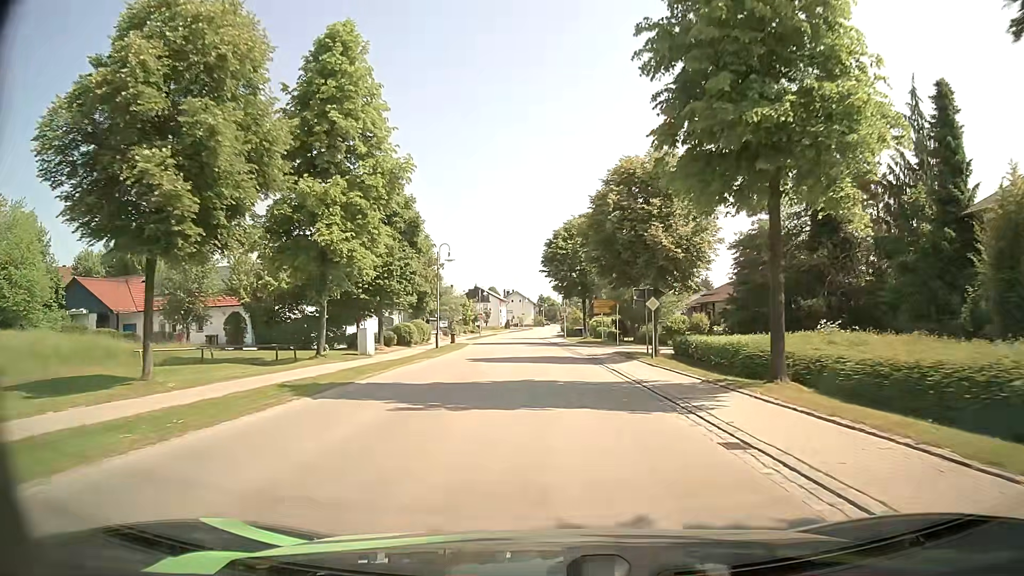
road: secondary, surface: asphalt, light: Day
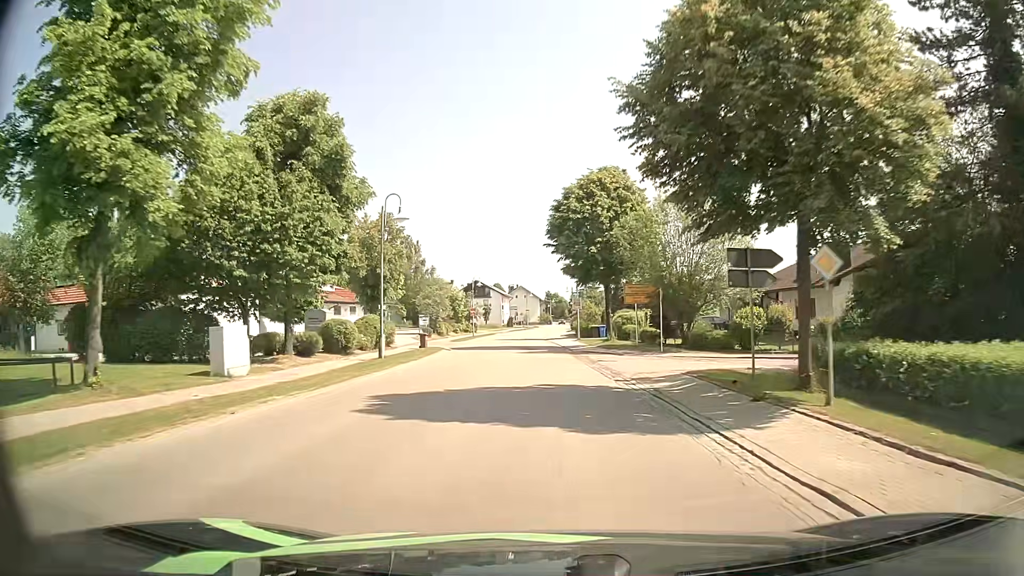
(-0.2, +16.8) m; -1°
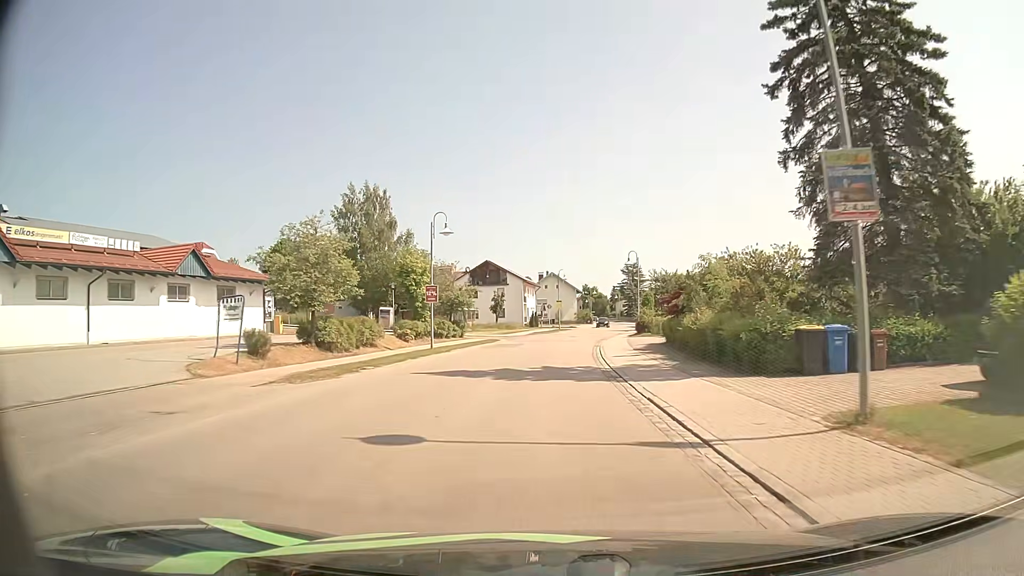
(-0.9, +44.0) m; -3°
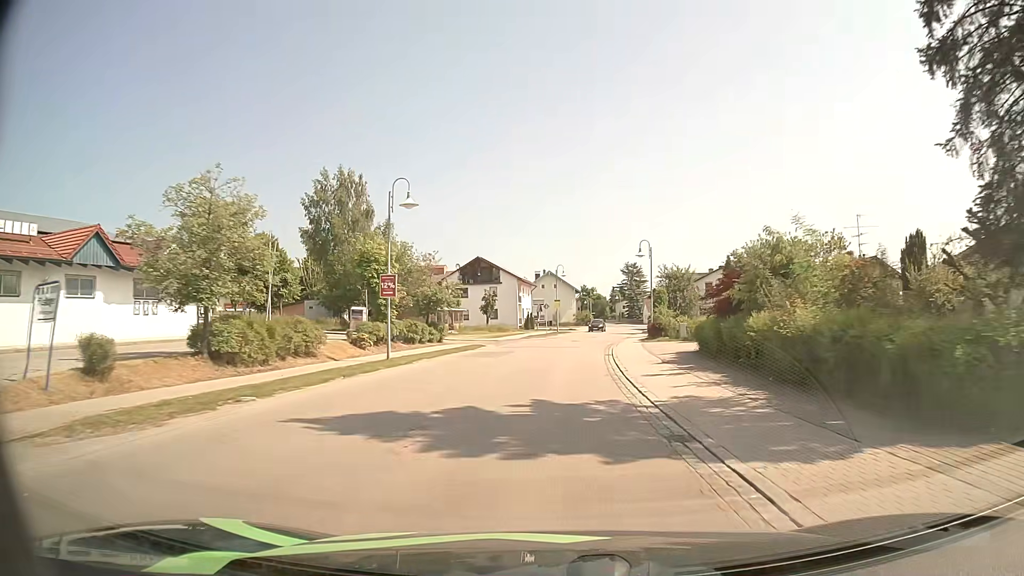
(0.0, +8.8) m; 0°
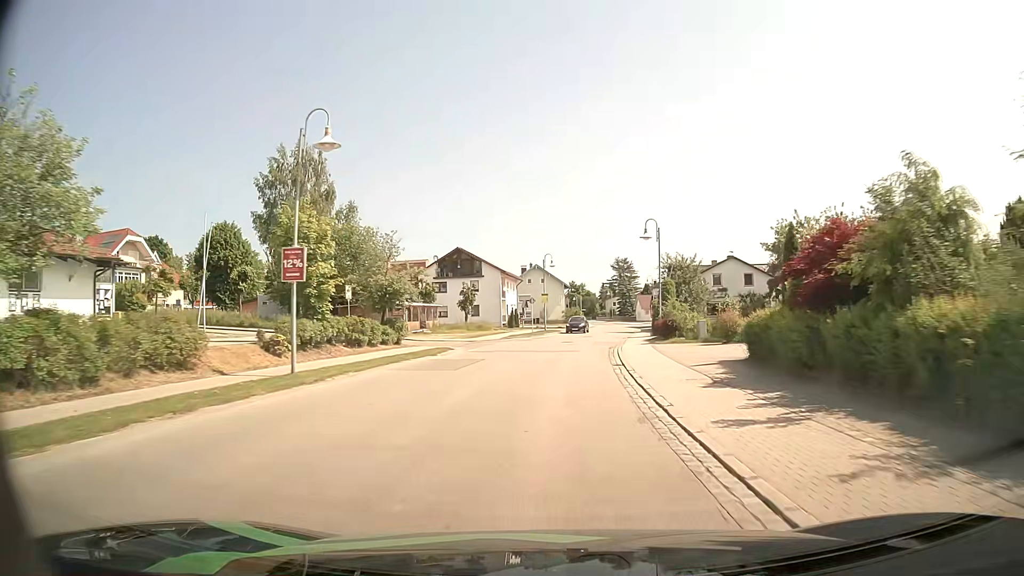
(+0.1, +8.7) m; +1°
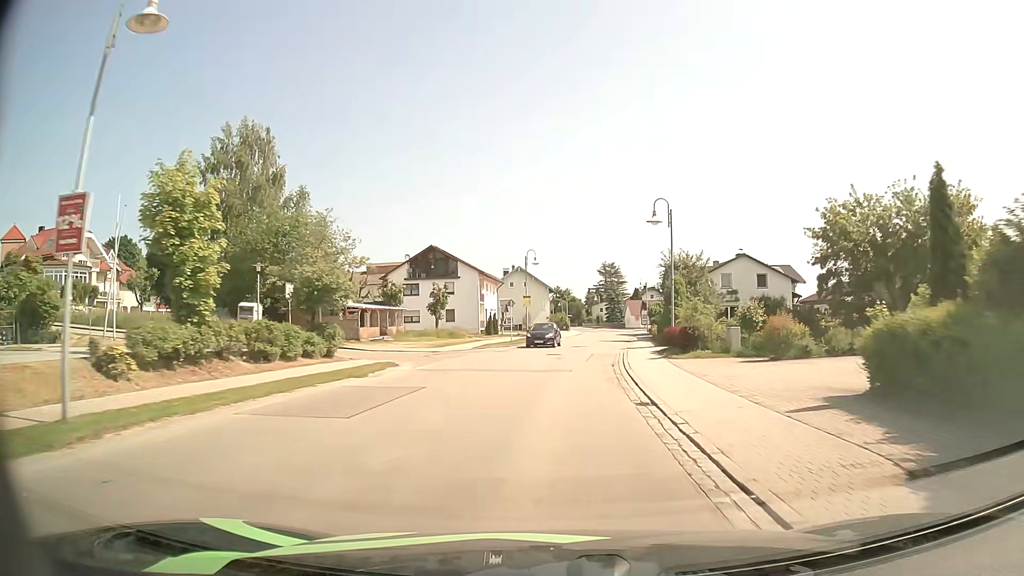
(+0.1, +8.6) m; +1°
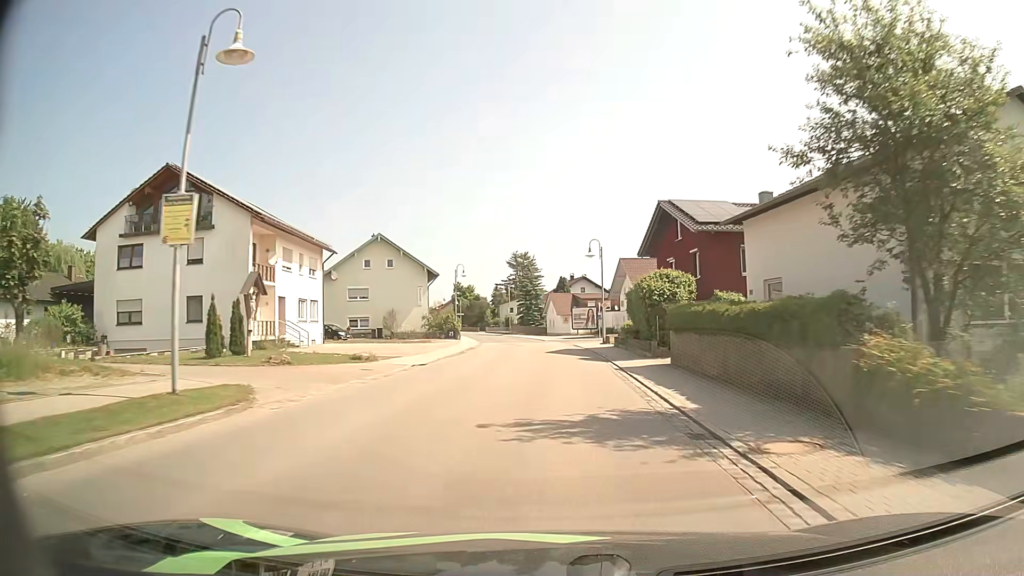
(+3.0, +42.7) m; +8°
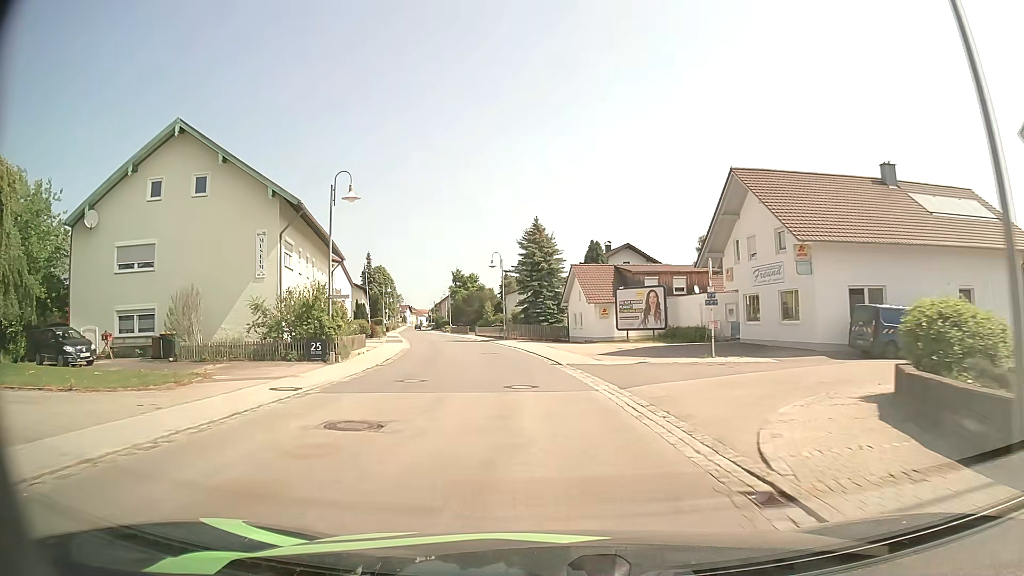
(+0.3, +40.6) m; -1°
(0, +10) (-1, +20) (-2, +30) (-4, +40) (-6, +50) (-8, +59) (-11, +69) (-13, +79) (-16, +88) (-18, +98) m
